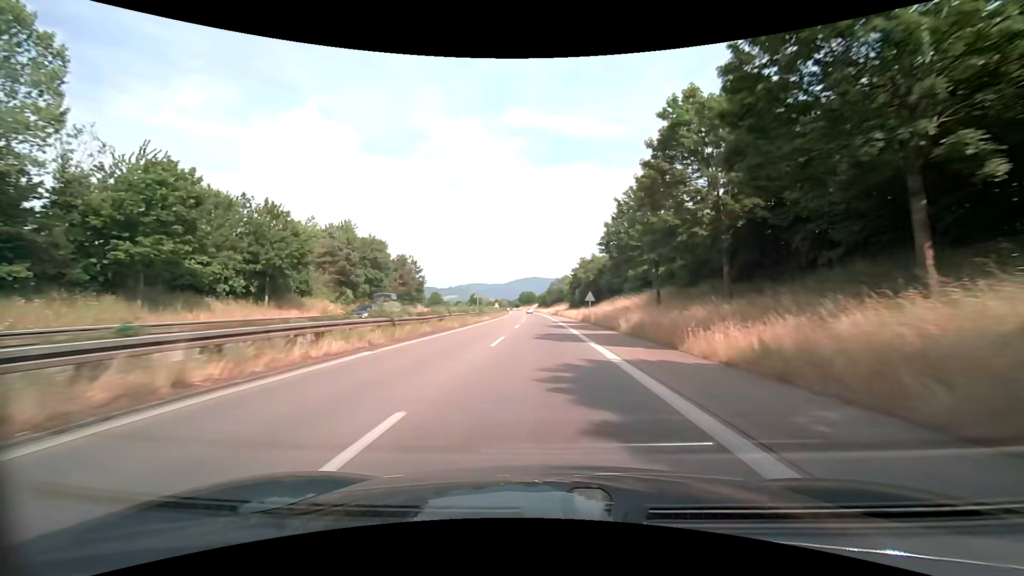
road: trunk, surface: asphalt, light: Day
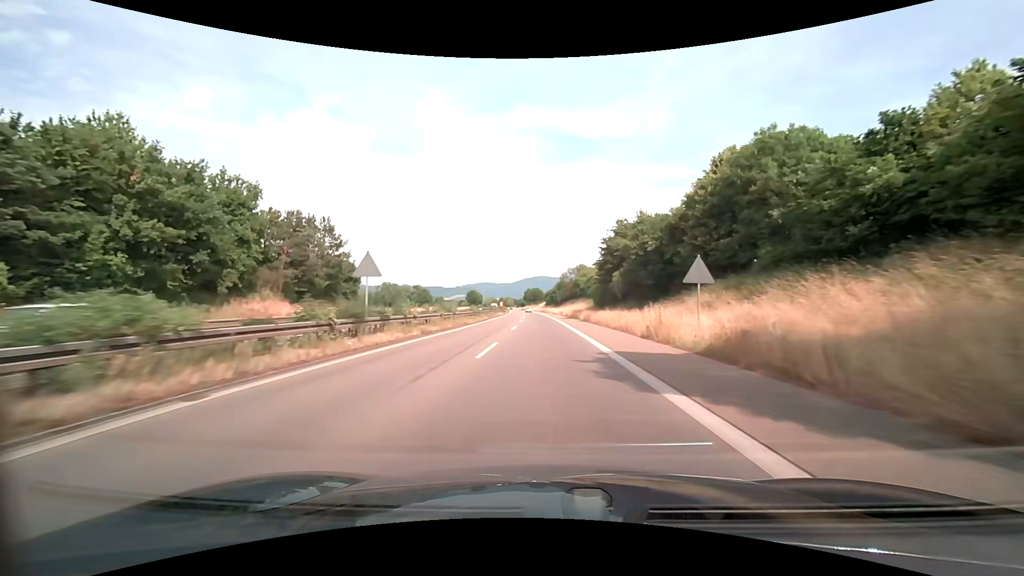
(-0.2, +39.1) m; -1°
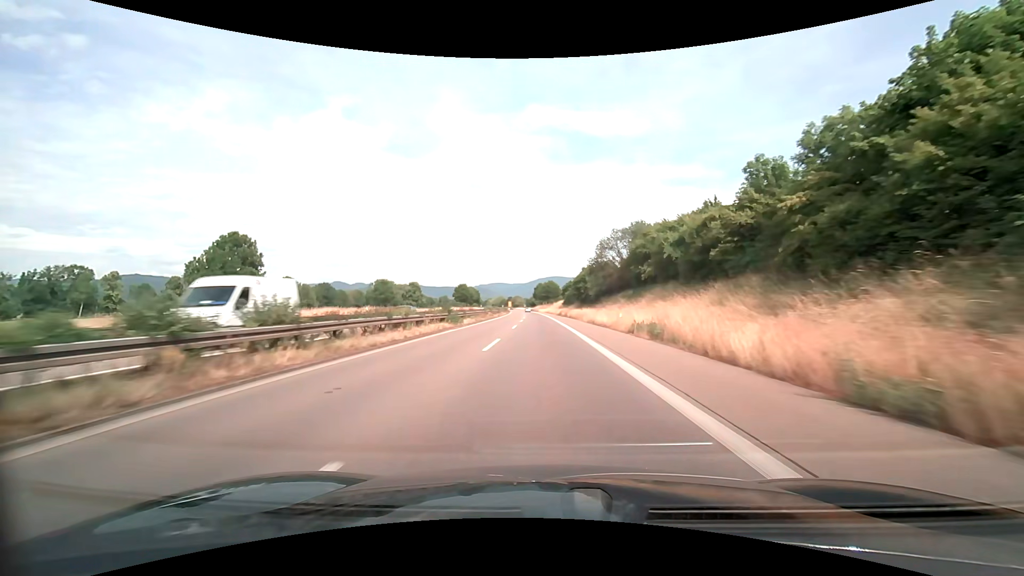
(-1.0, +66.6) m; -2°
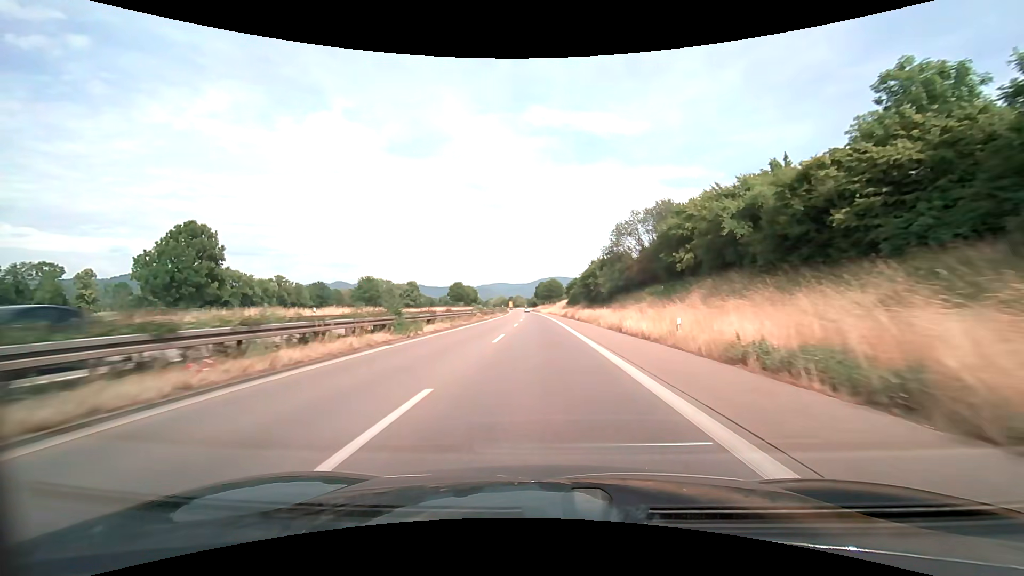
(-0.1, +13.5) m; 0°
(0, +10) (0, +20) (0, +30) (0, +40) (0, +50) (-1, +60) (-1, +70) (-1, +80) (-1, +90) (-2, +100) m
